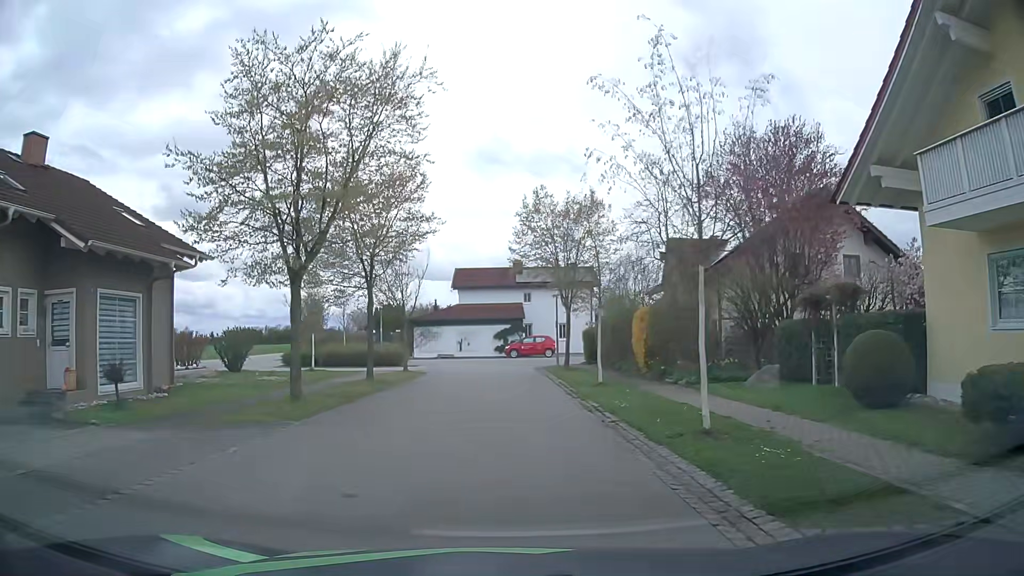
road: residential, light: Day
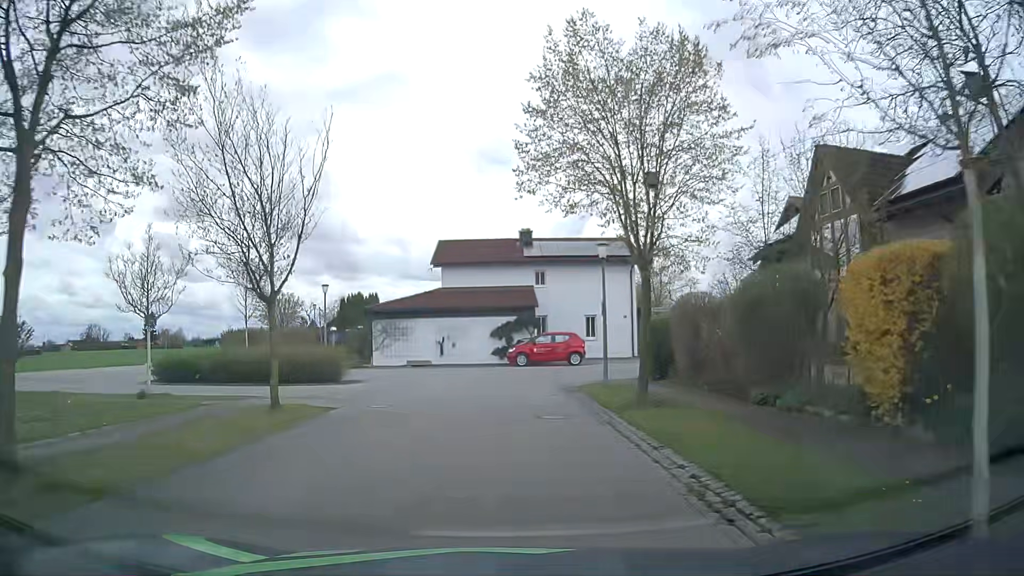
(+0.1, +16.7) m; 0°
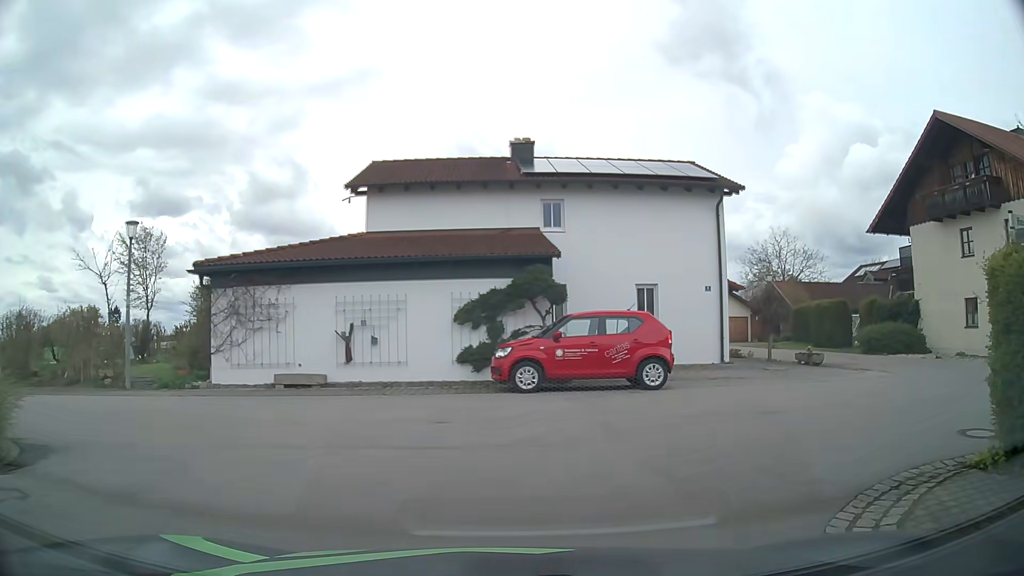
(-0.2, +18.0) m; +1°
